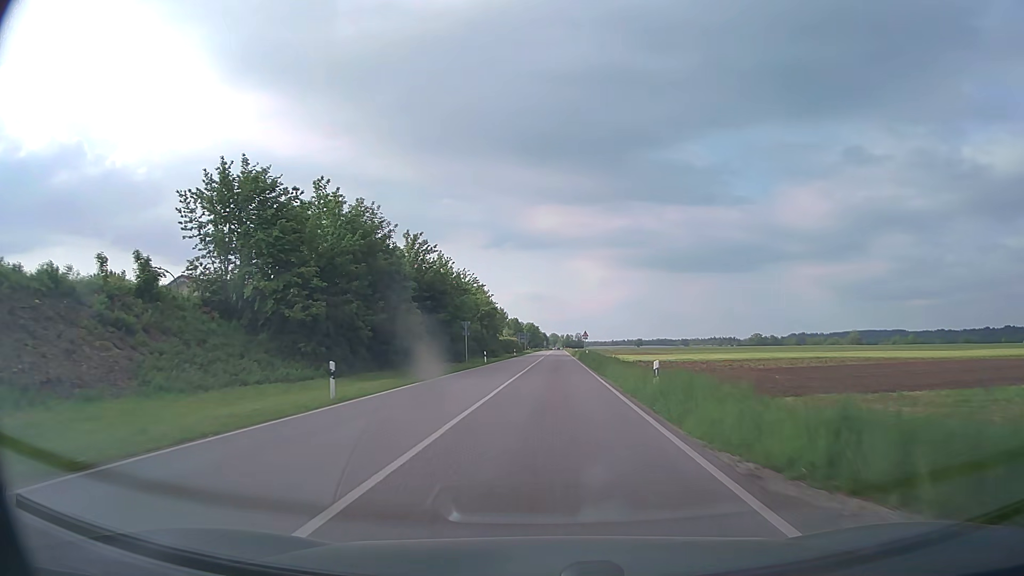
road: secondary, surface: asphalt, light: Day
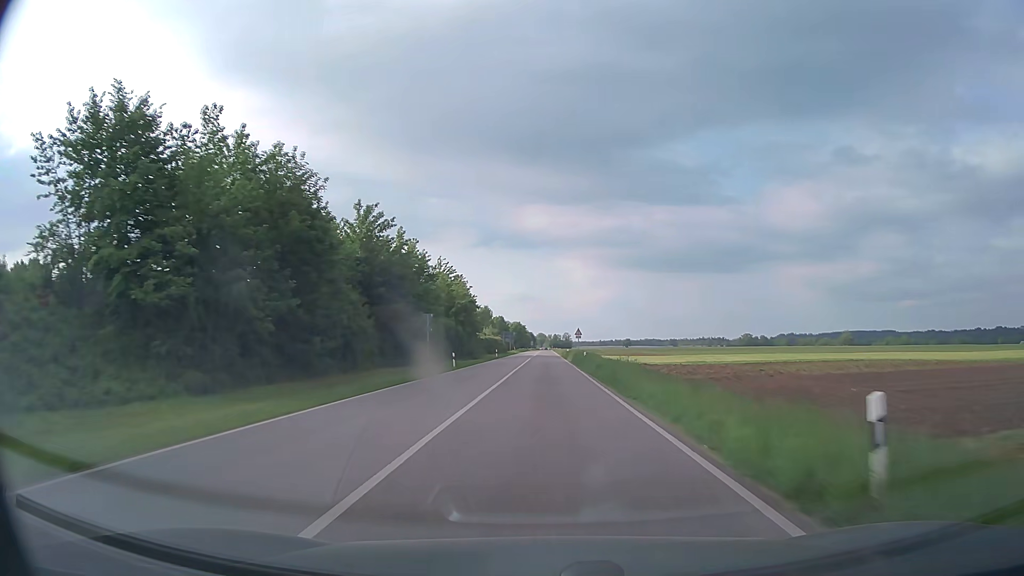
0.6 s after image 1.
(+0.1, +13.1) m; +1°
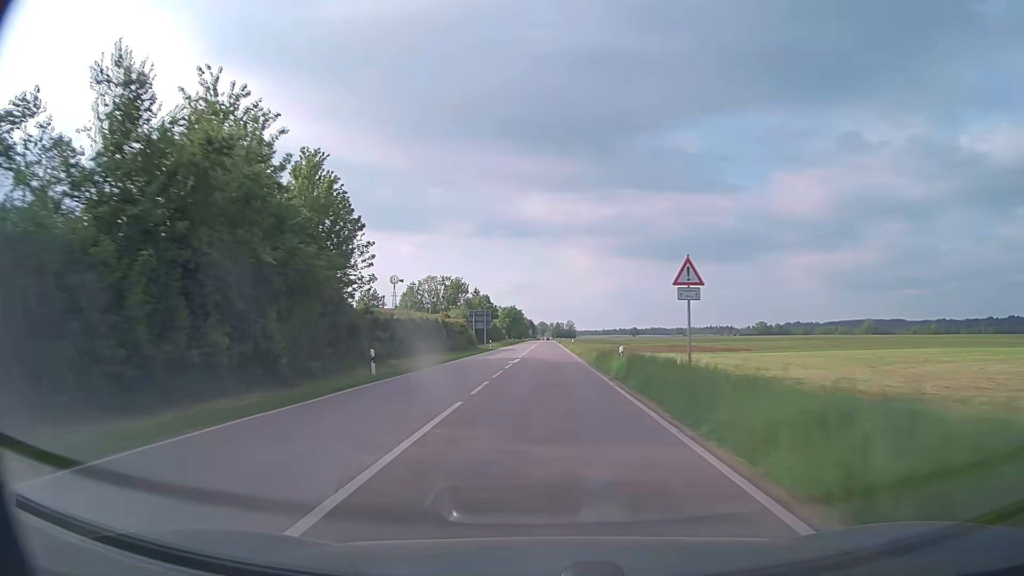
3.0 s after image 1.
(+0.5, +60.3) m; 0°
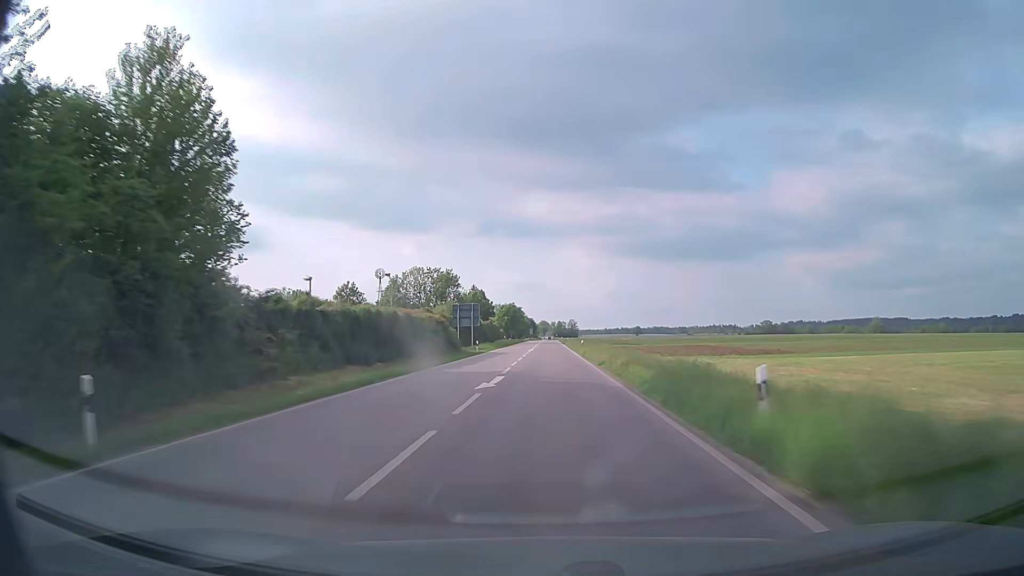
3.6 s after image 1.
(0.0, +16.0) m; 0°
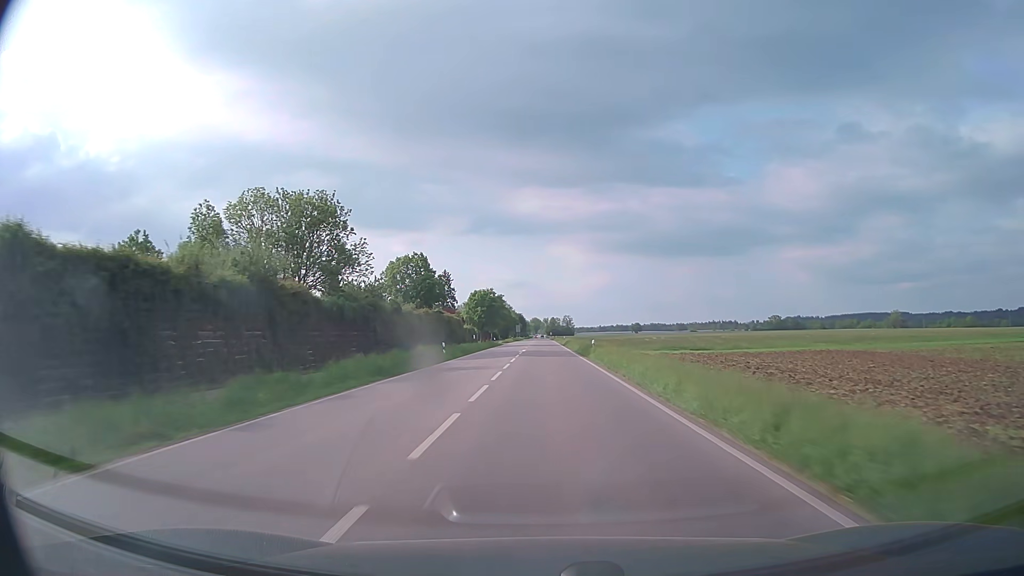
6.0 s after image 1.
(+0.3, +64.3) m; +1°
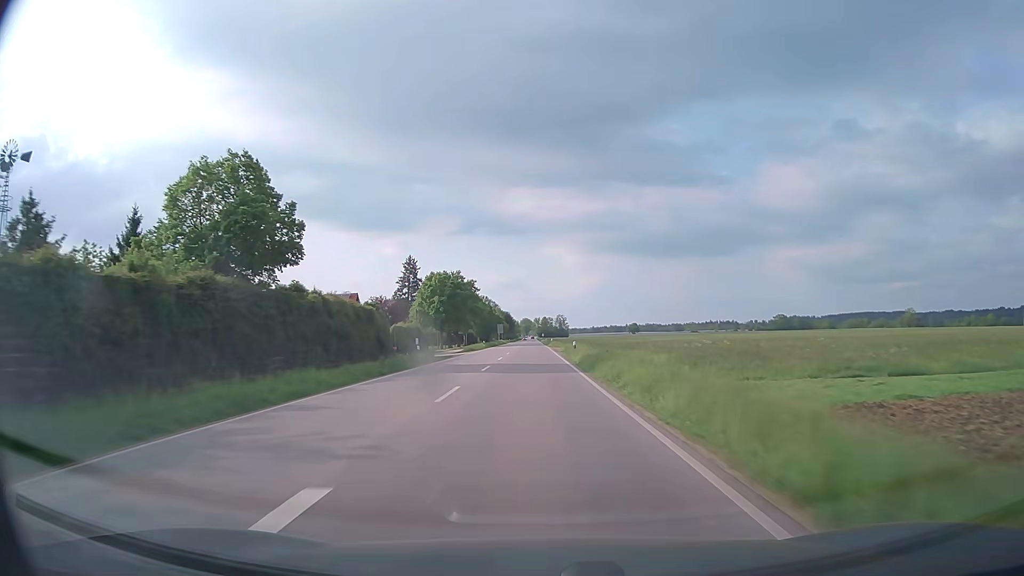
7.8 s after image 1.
(+0.3, +47.9) m; +1°
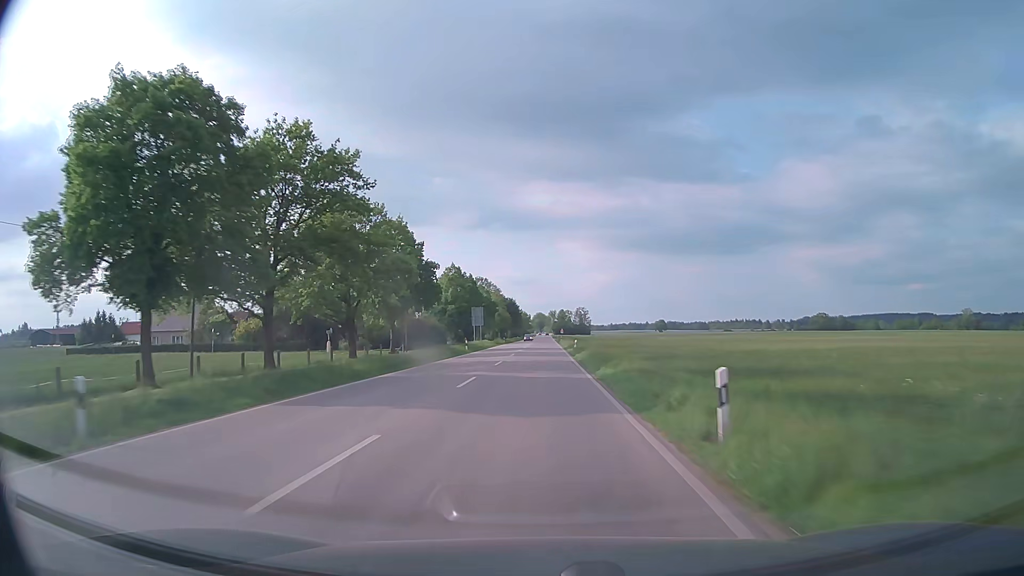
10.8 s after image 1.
(-0.9, +80.7) m; -1°
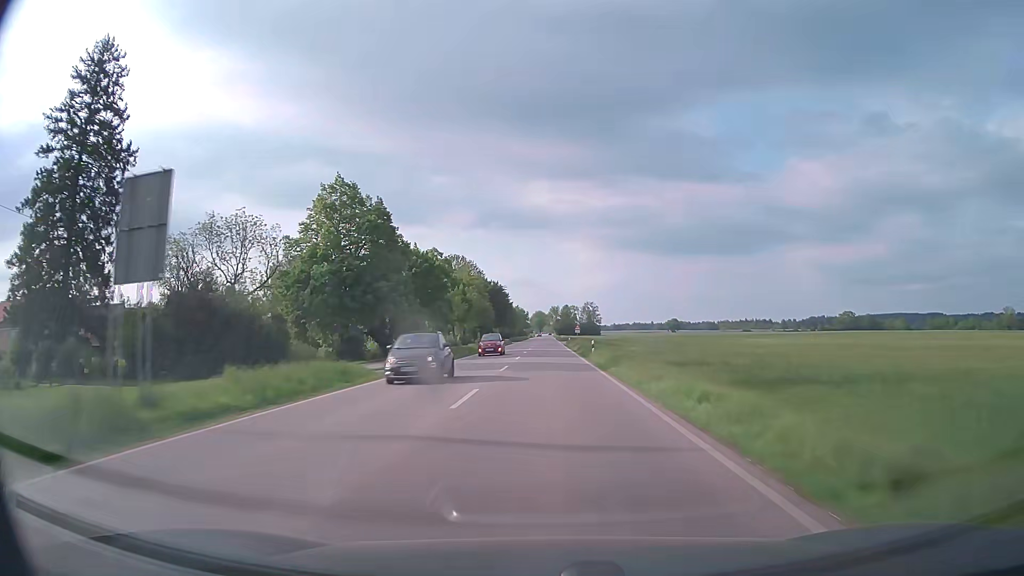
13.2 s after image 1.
(-0.2, +65.0) m; 0°
(0, +10) (0, +20) (0, +30) (0, +40) (0, +50) (0, +60) (+1, +70) (+1, +80) (+1, +90) (+1, +100) m
